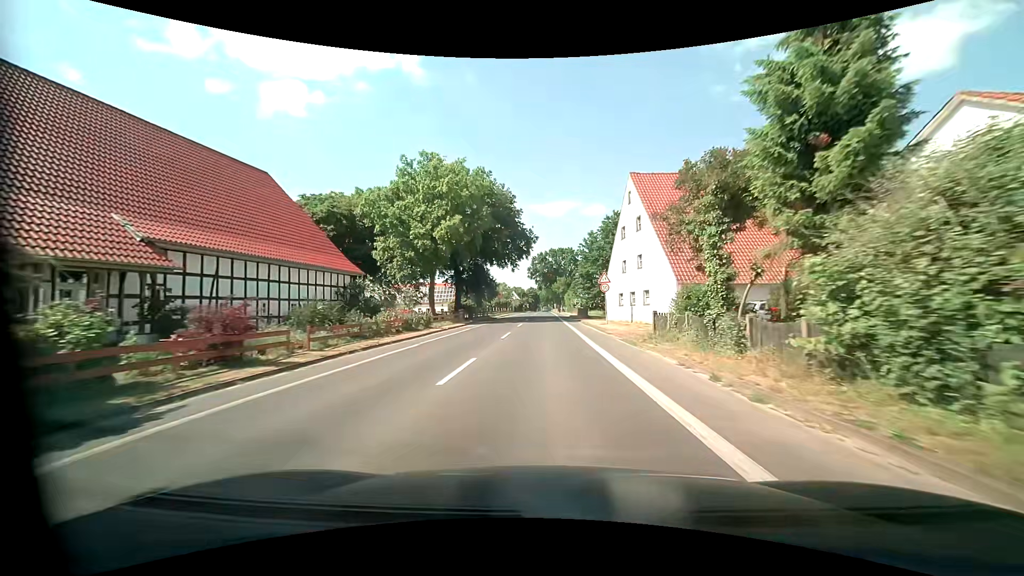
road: tertiary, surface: asphalt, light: Day
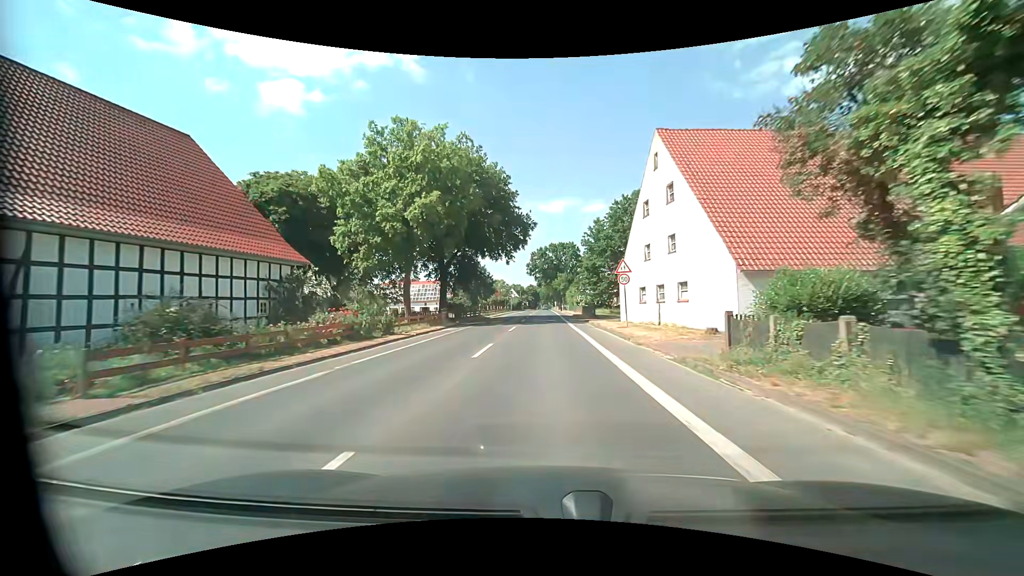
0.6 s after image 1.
(0.0, +8.1) m; 0°
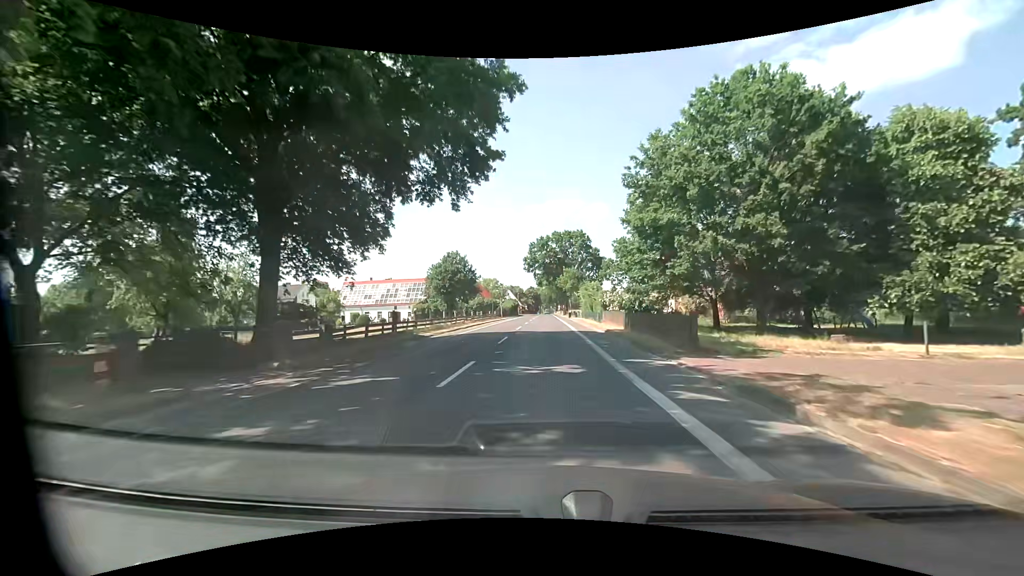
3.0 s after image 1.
(+0.2, +30.7) m; 0°
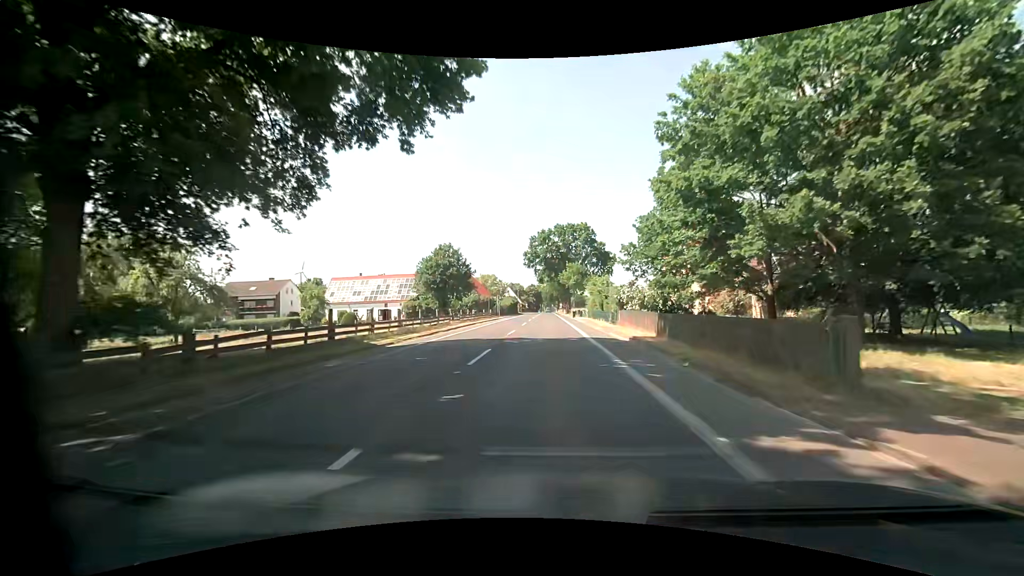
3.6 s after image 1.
(0.0, +7.9) m; 0°
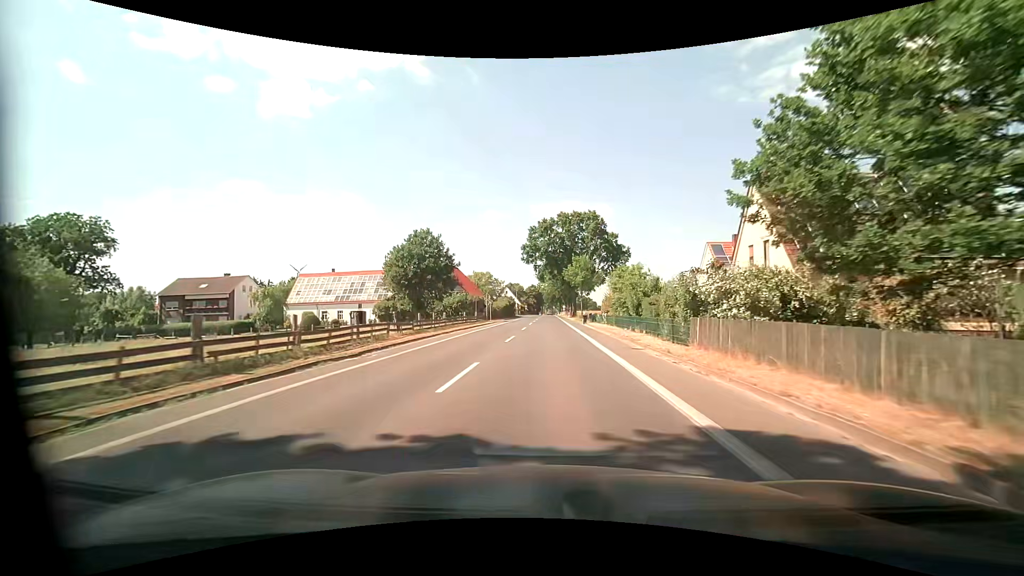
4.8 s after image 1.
(-0.1, +15.9) m; -1°
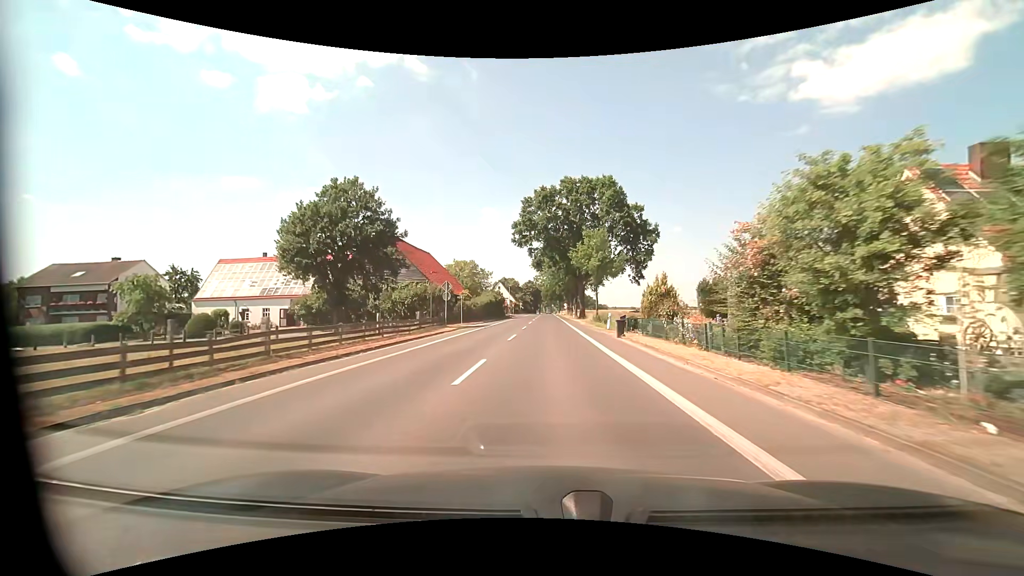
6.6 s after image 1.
(+0.2, +24.0) m; 0°
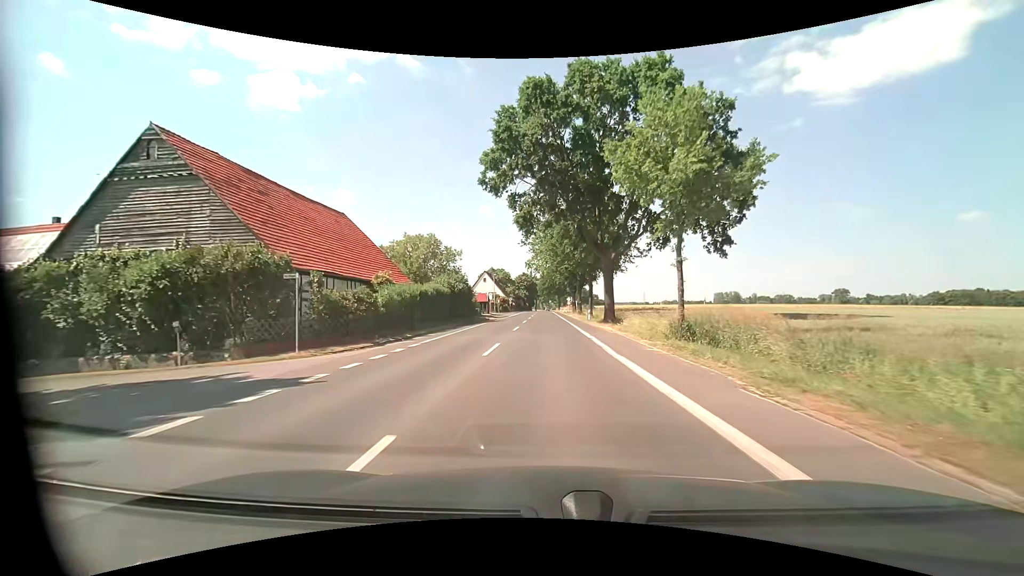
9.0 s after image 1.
(+0.2, +32.3) m; 0°
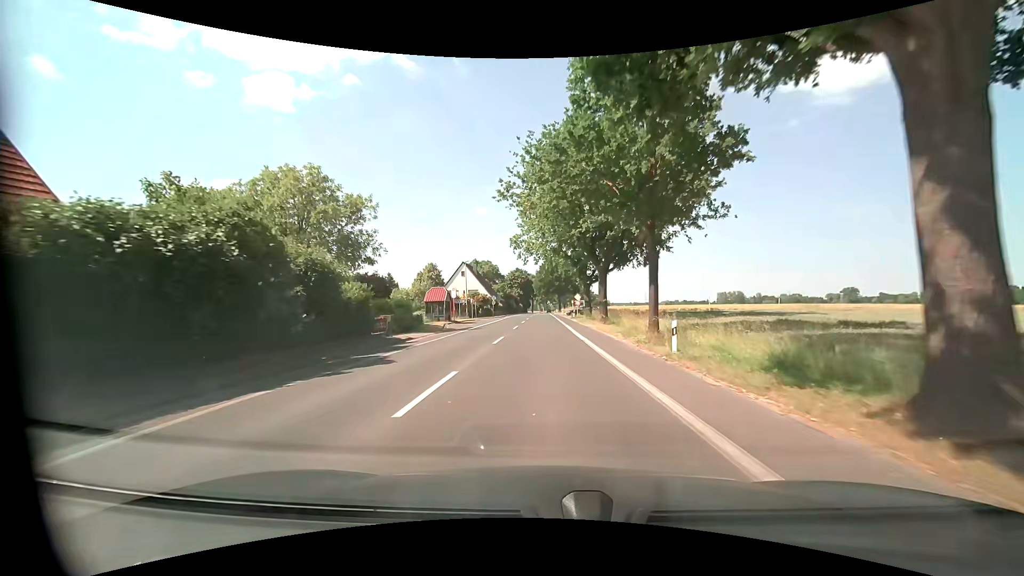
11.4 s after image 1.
(+0.1, +32.3) m; 0°
(0, +10) (0, +20) (0, +30) (0, +40) (0, +50) (0, +60) (0, +70) (-1, +80) (-1, +90) (-1, +100) m
